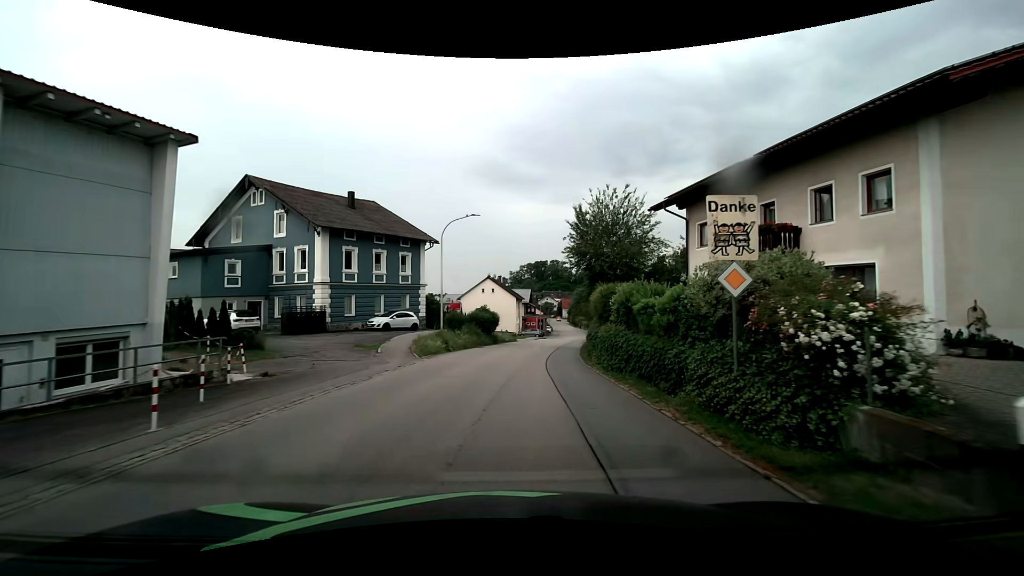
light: Day
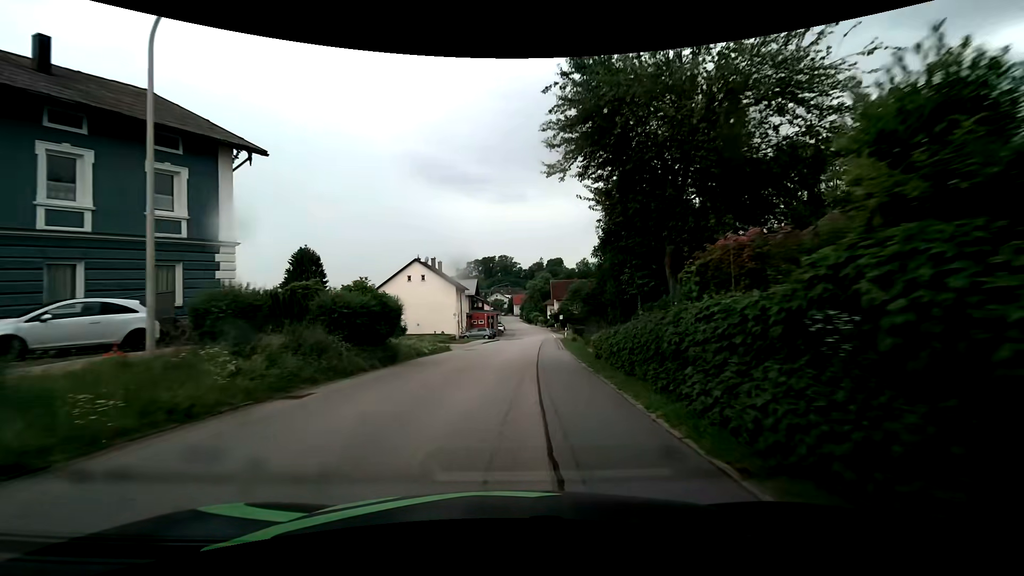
(+1.2, +23.6) m; +6°
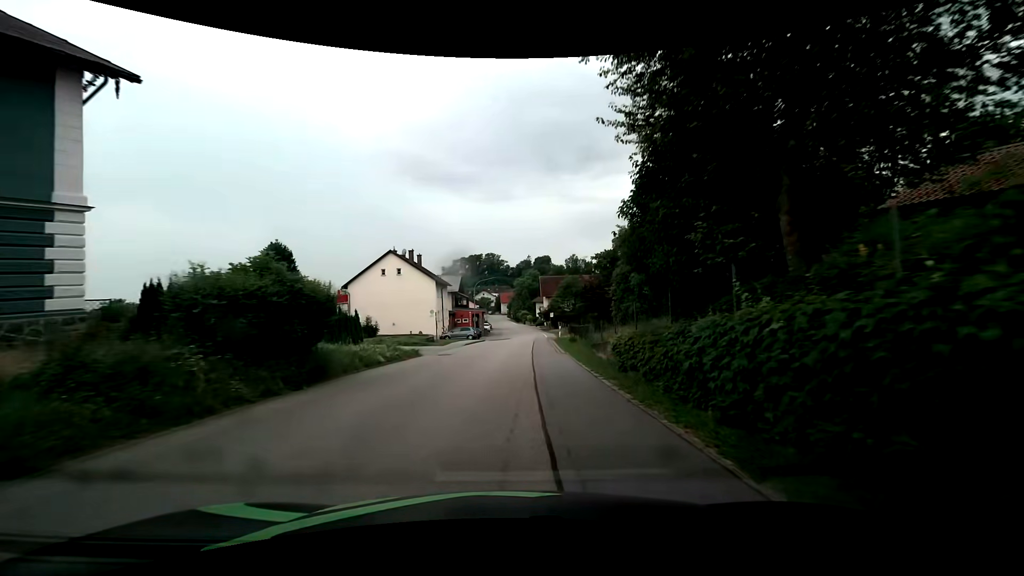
(+0.1, +6.3) m; +1°
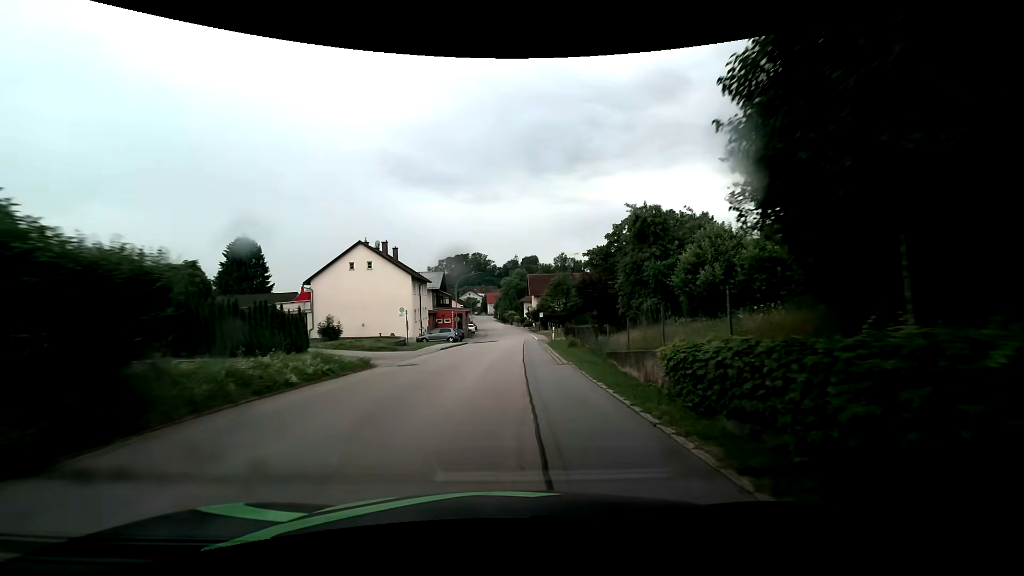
(+0.1, +6.3) m; +1°
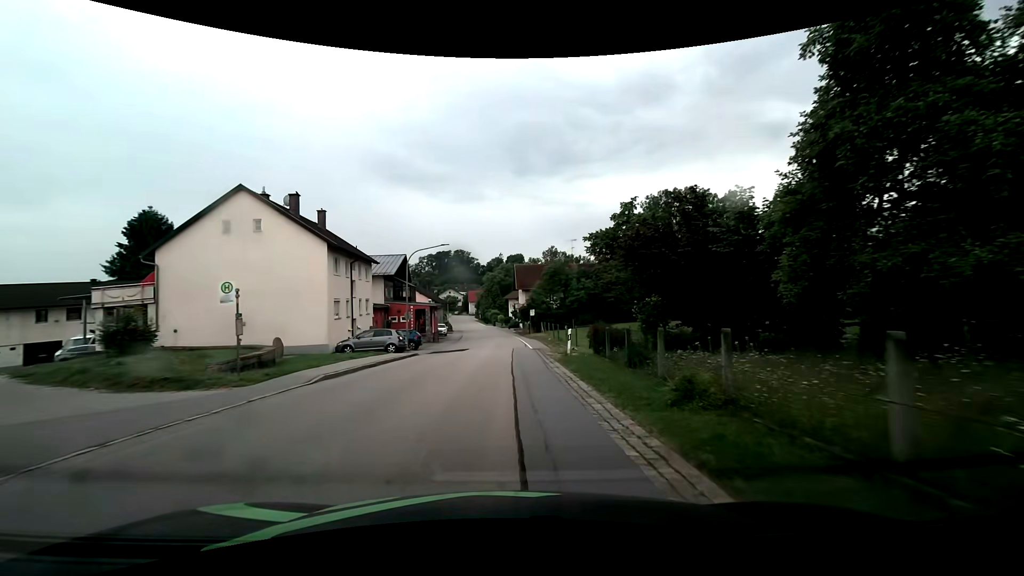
(+0.3, +18.8) m; +2°
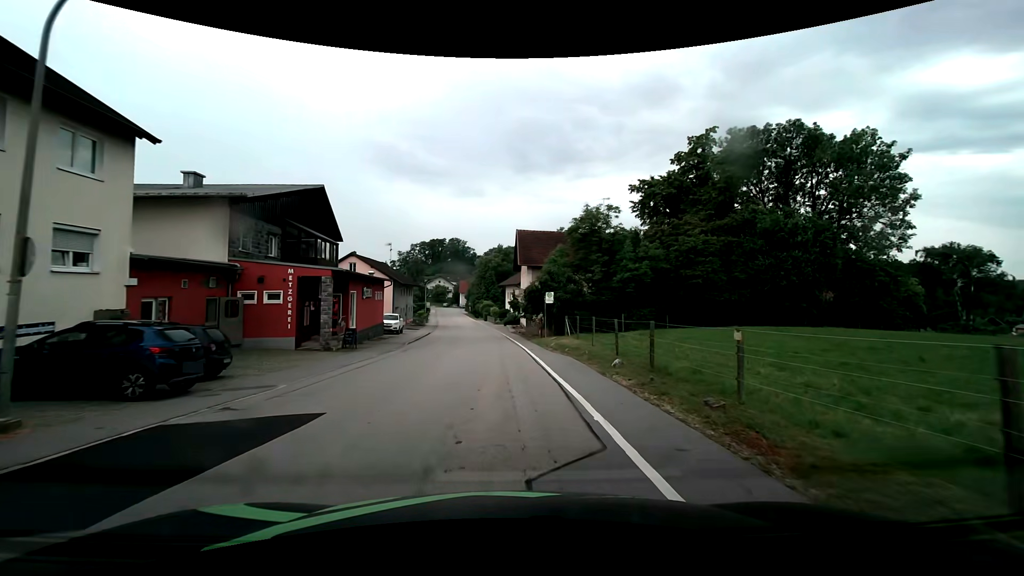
(+0.1, +27.6) m; 0°
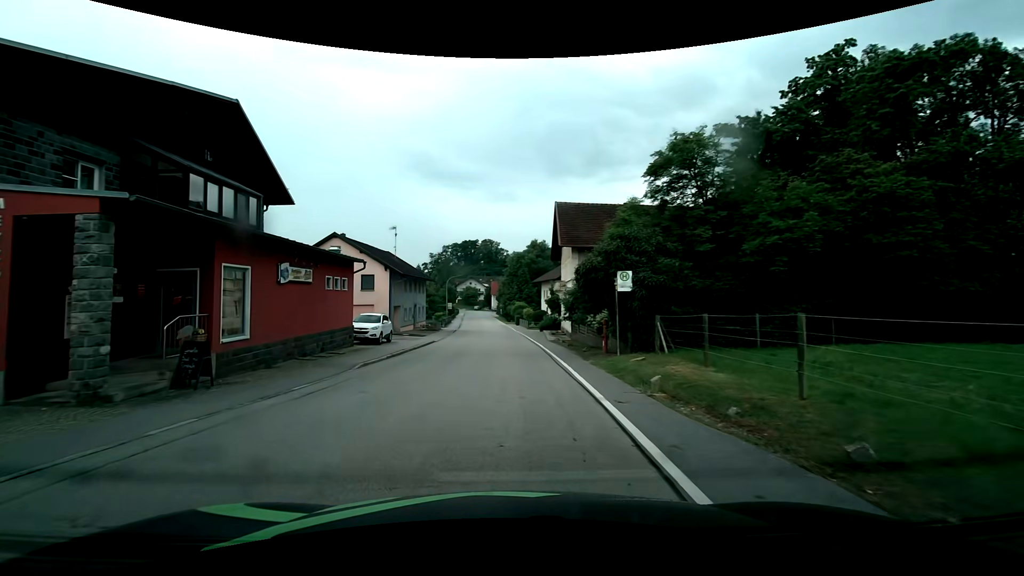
(0.0, +14.2) m; -3°
